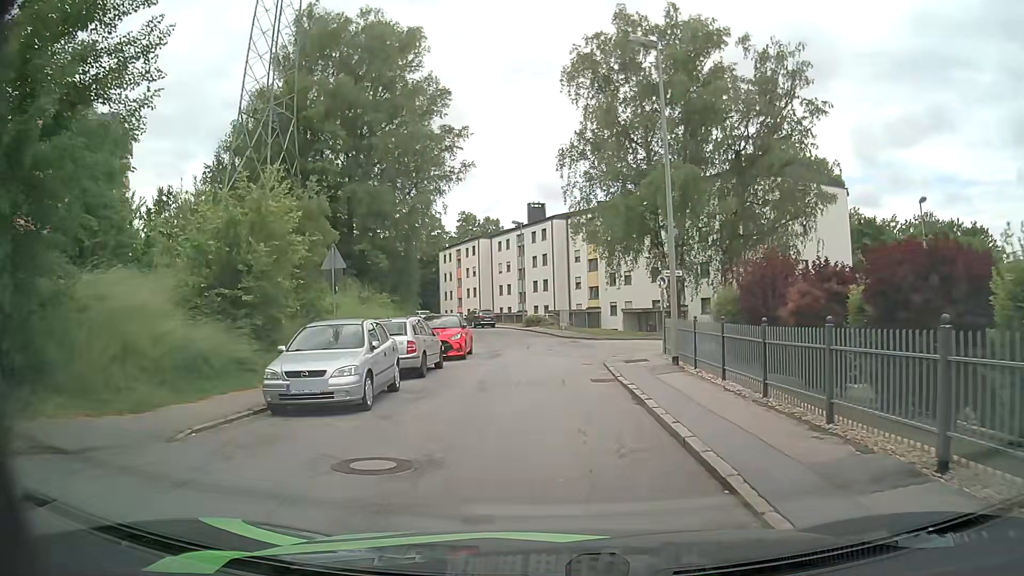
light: Day
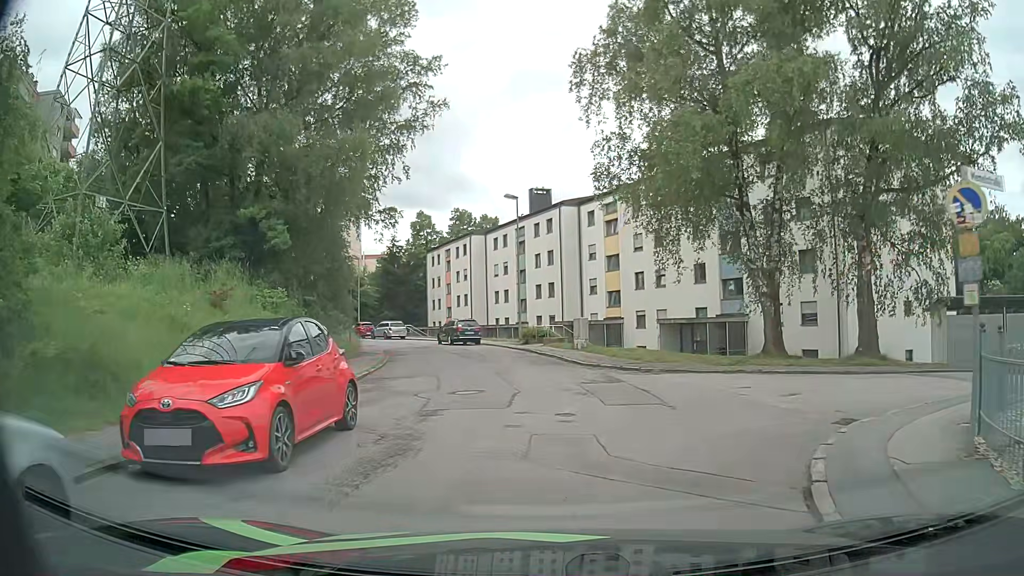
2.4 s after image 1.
(-0.1, +15.4) m; -1°
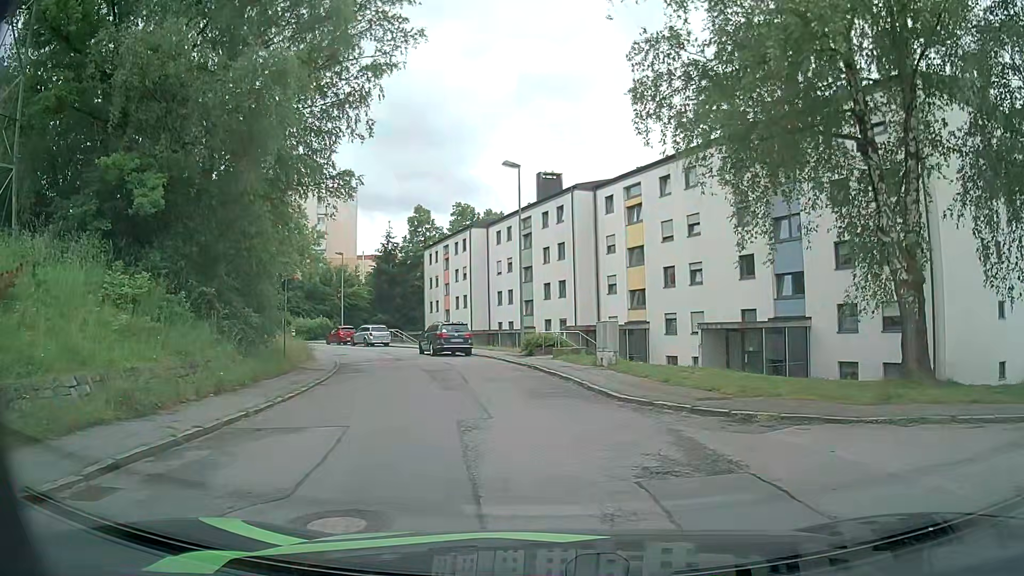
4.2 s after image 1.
(+0.1, +8.5) m; 0°
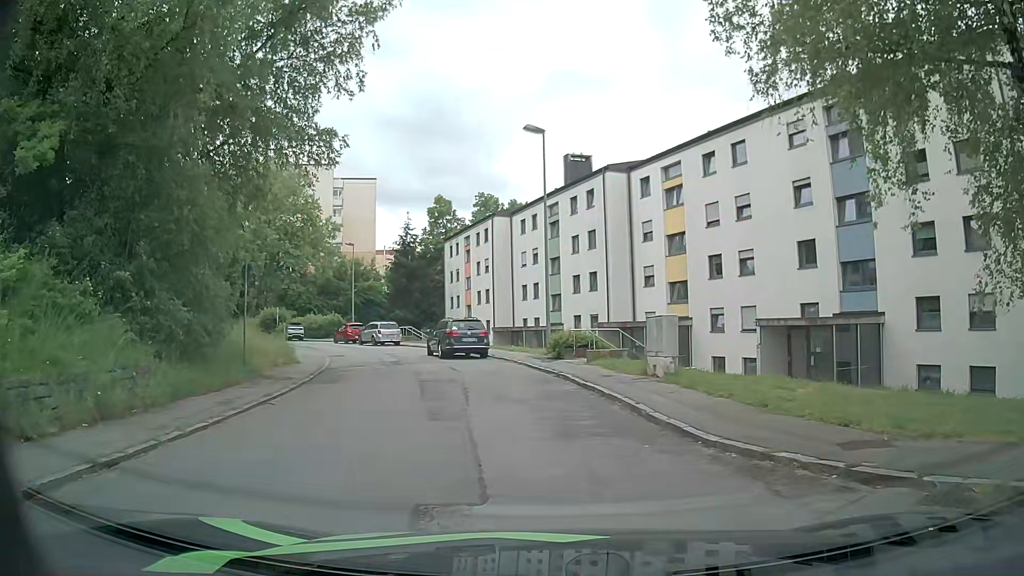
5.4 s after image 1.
(0.0, +4.9) m; -2°
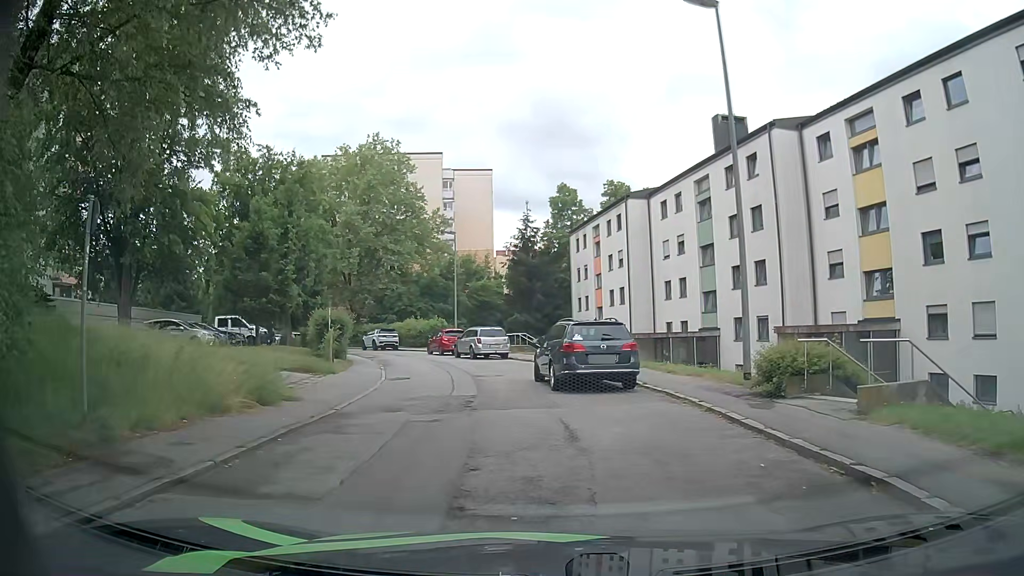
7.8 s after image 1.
(-0.9, +10.6) m; -11°
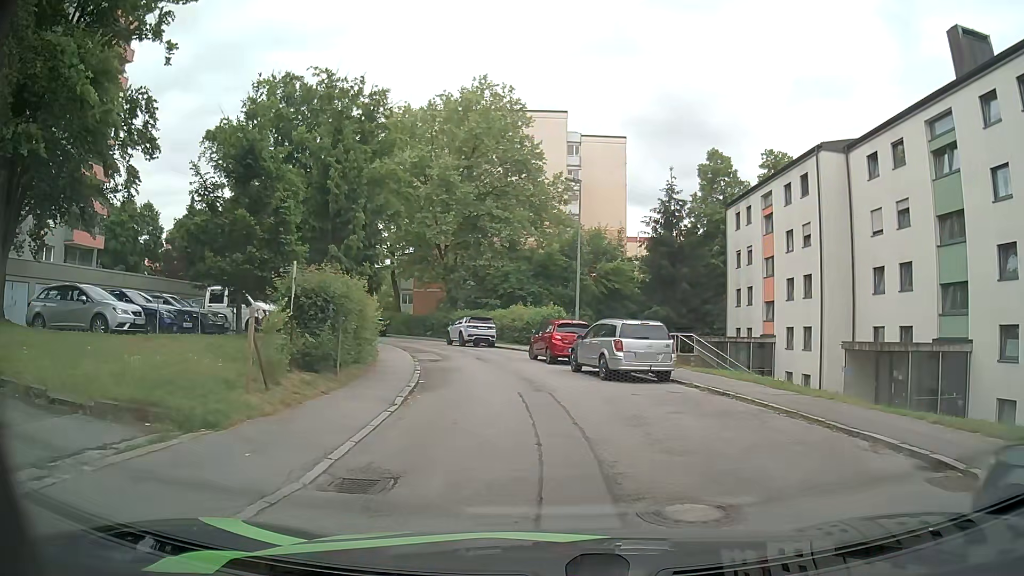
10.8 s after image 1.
(-1.5, +14.5) m; -10°
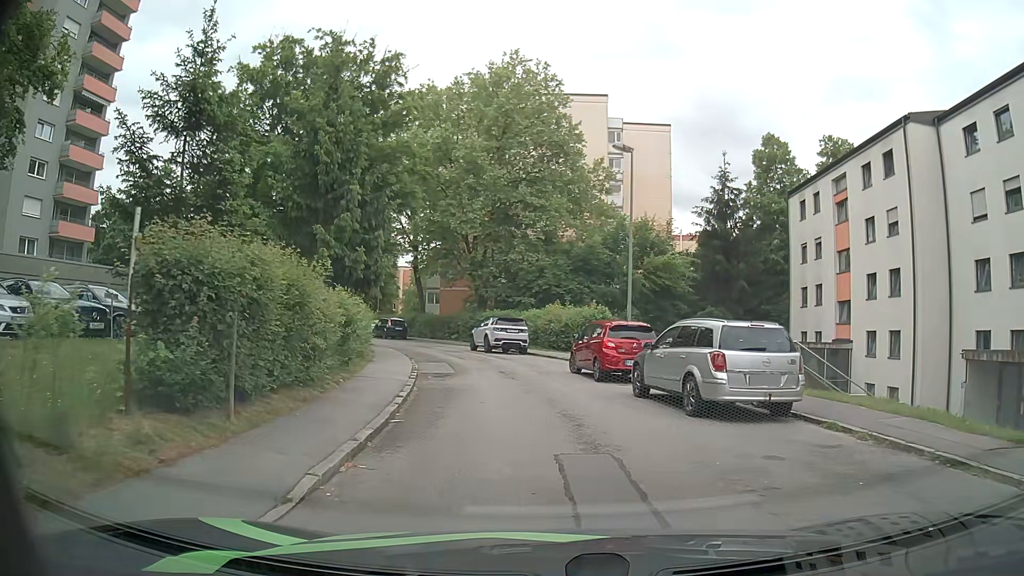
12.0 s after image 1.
(-0.3, +6.1) m; -4°
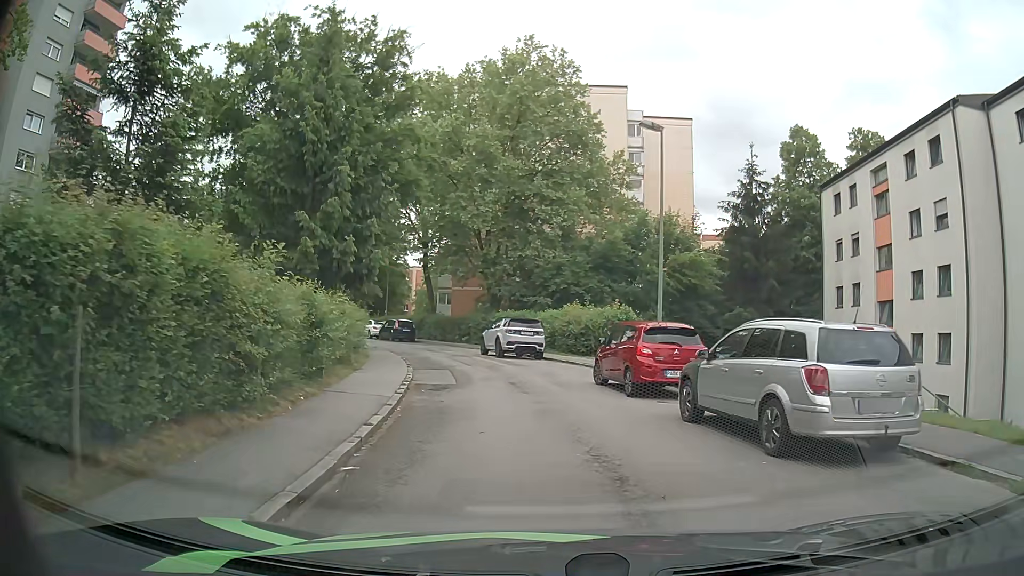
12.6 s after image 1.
(0.0, +3.1) m; -2°
